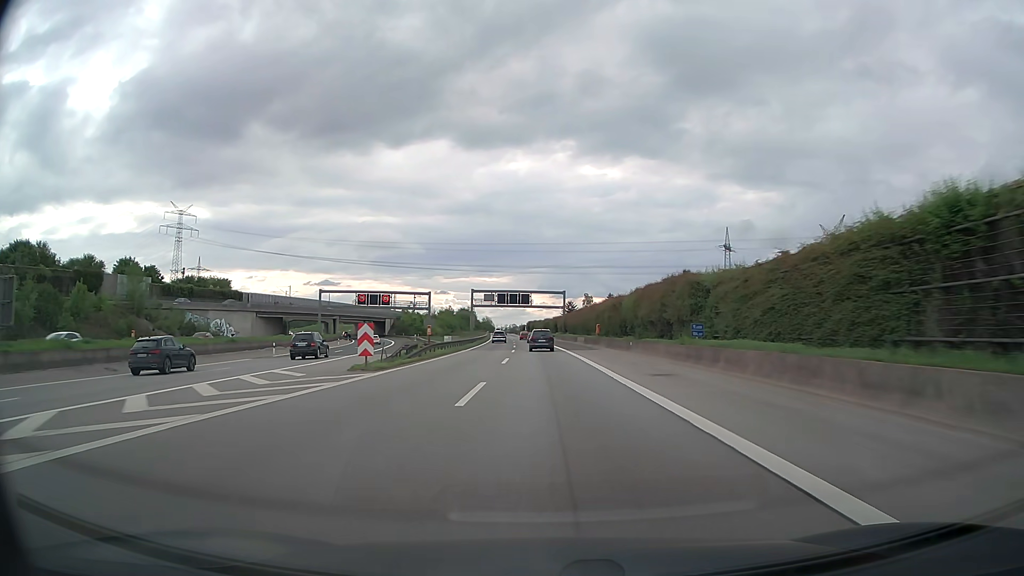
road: motorway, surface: asphalt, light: Day
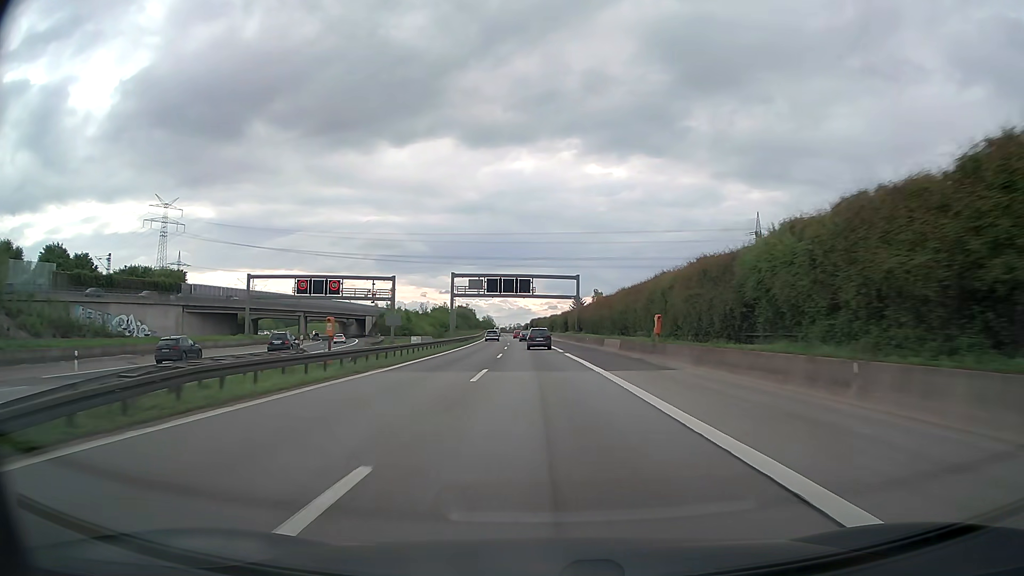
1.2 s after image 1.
(-0.1, +29.8) m; 0°
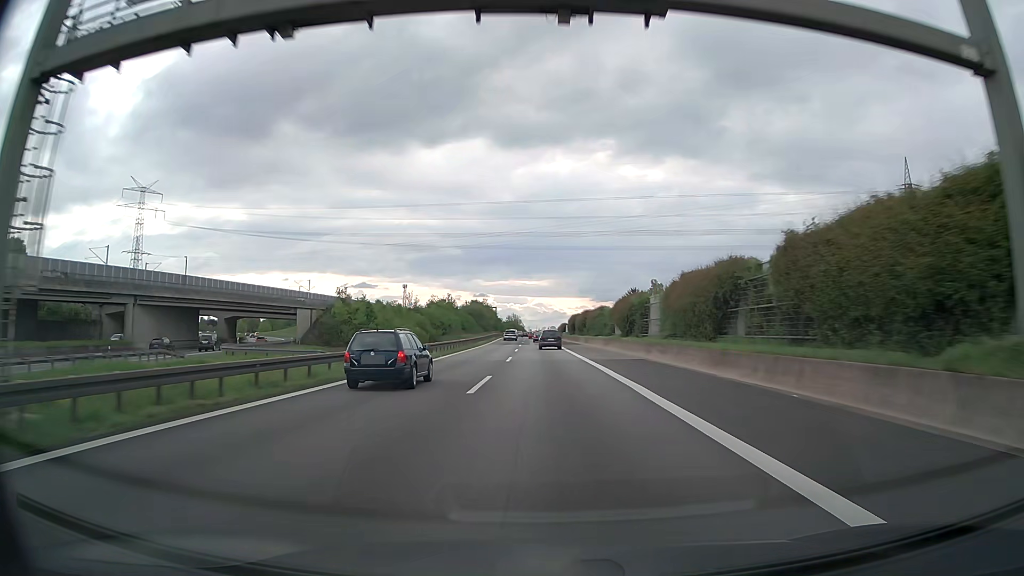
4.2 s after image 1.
(-2.2, +74.8) m; -3°
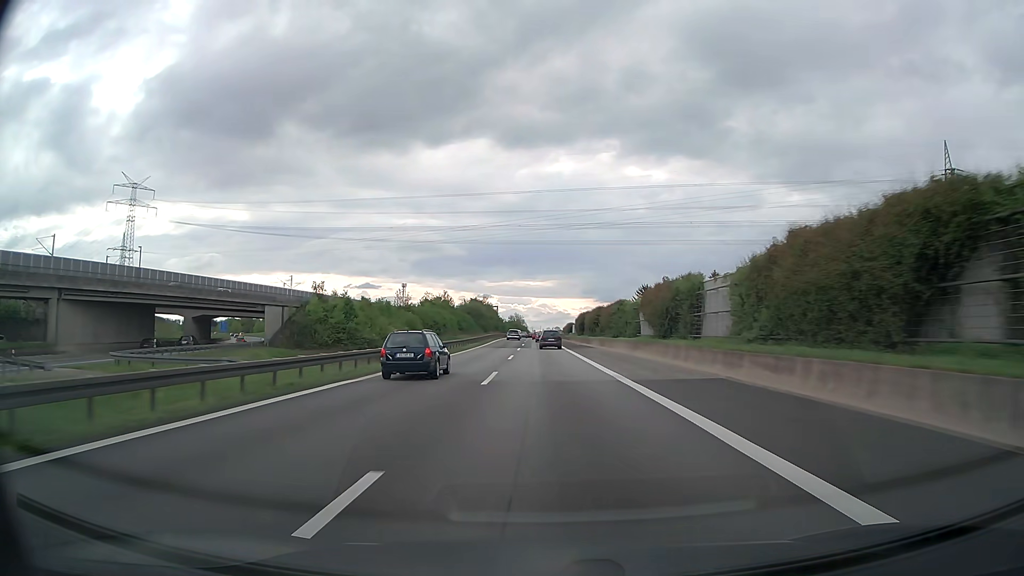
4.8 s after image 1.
(-0.1, +15.0) m; 0°
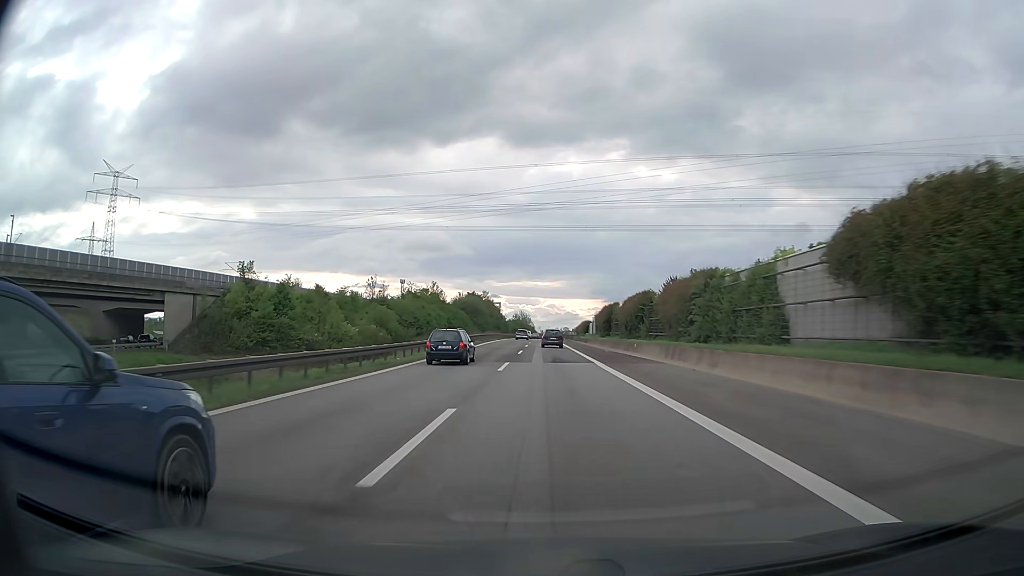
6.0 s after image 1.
(-0.1, +30.0) m; -1°
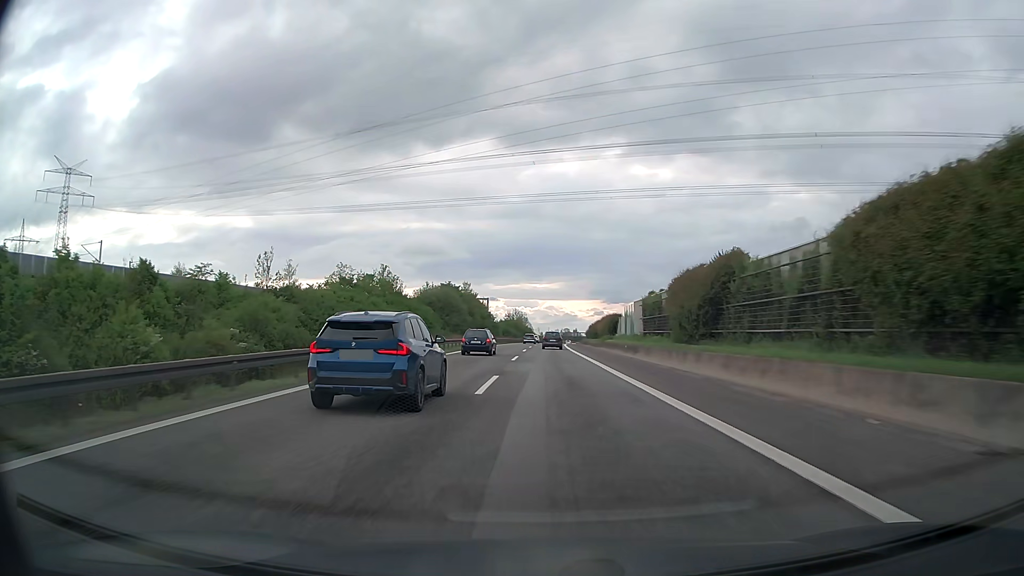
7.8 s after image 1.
(-0.1, +45.1) m; 0°
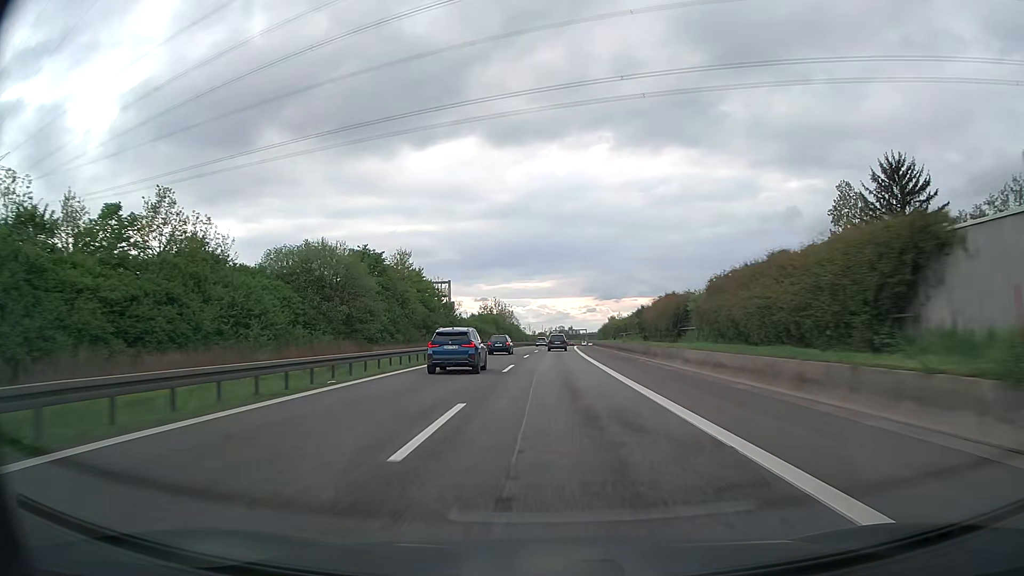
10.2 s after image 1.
(+0.1, +60.7) m; +1°
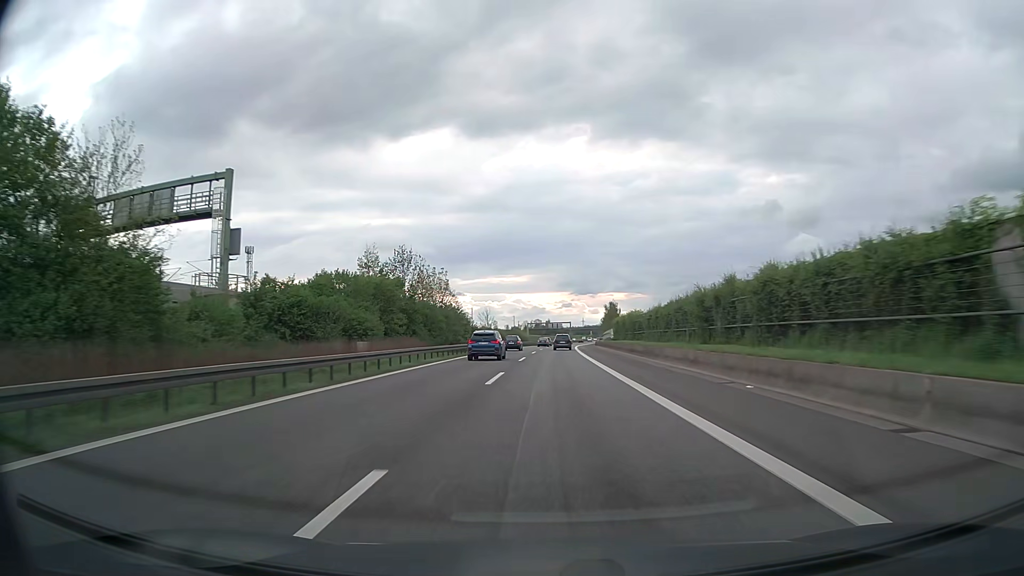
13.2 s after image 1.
(+1.4, +78.3) m; +2°
(0, +10) (0, +20) (0, +30) (0, +40) (+1, +50) (+1, +60) (+1, +70) (+2, +80) (+2, +90) (+2, +100) m
